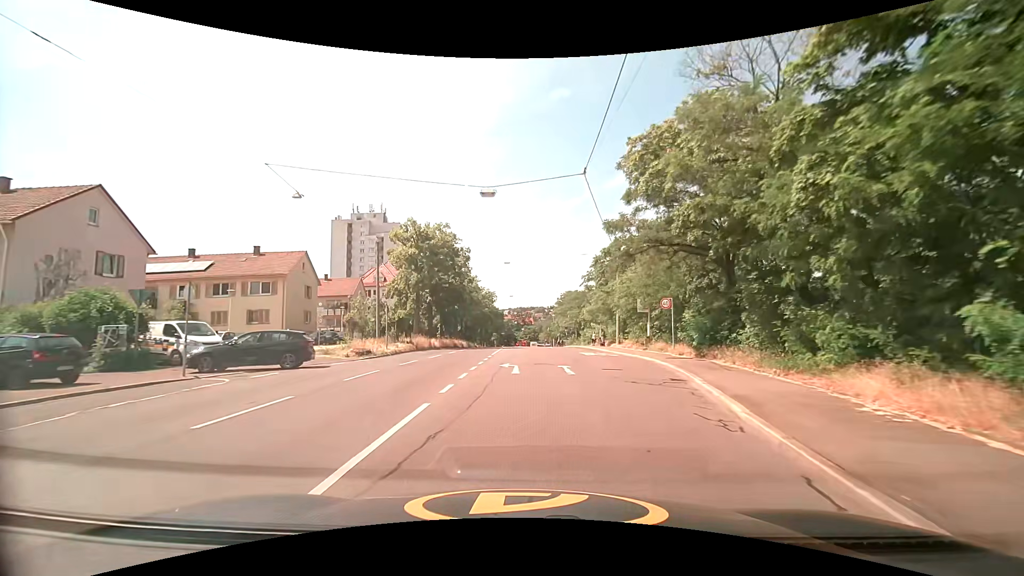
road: secondary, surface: asphalt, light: Day
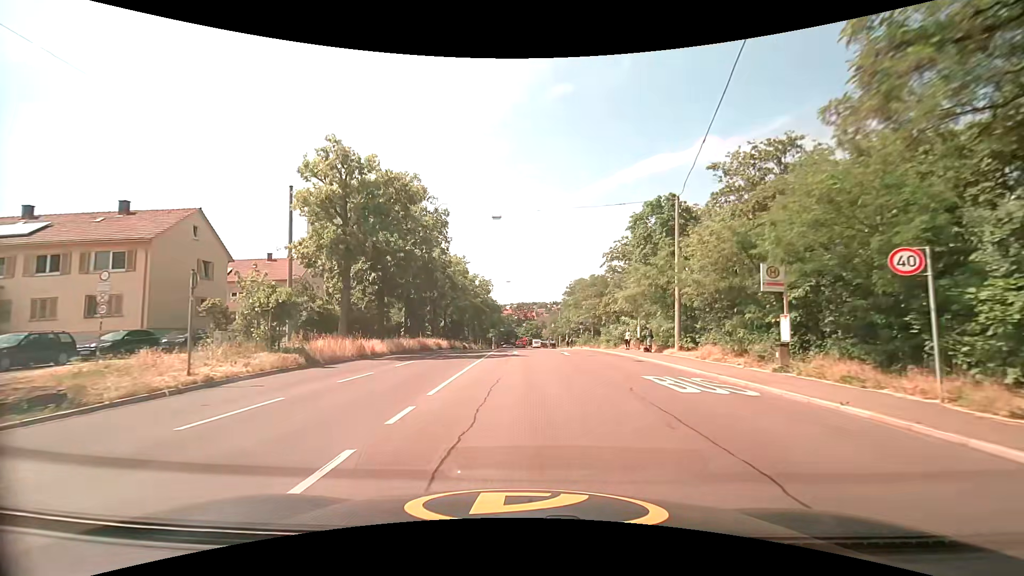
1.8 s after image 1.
(+0.1, +18.4) m; 0°
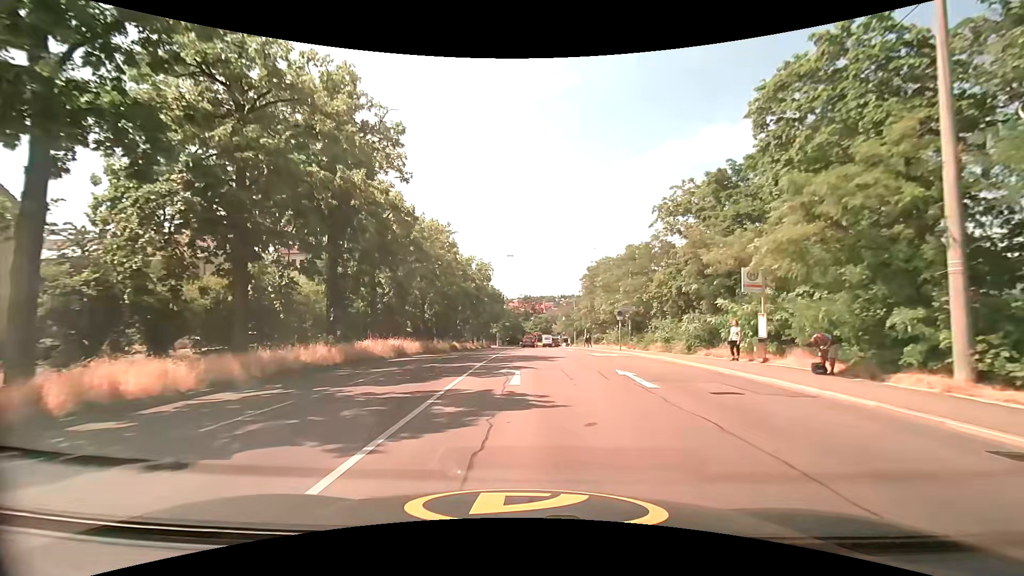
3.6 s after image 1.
(-0.1, +18.0) m; 0°
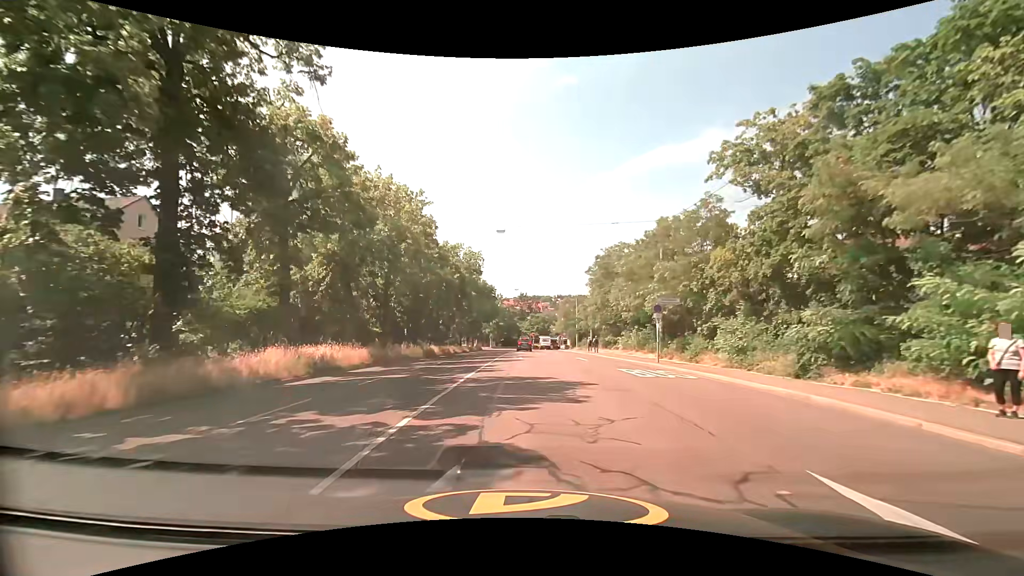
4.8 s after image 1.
(0.0, +11.1) m; 0°
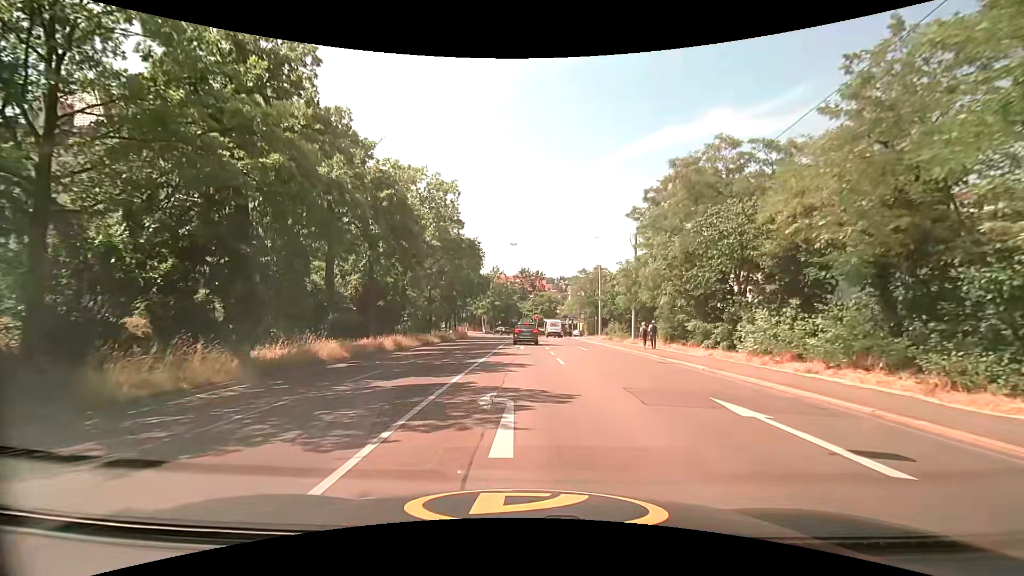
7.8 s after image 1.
(-0.1, +25.0) m; -1°
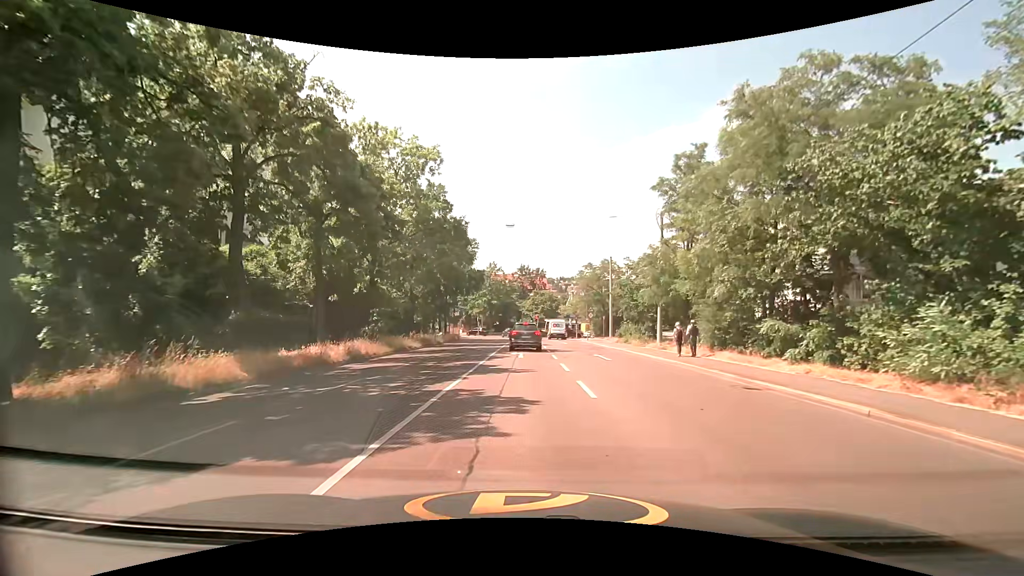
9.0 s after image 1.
(0.0, +7.9) m; +1°
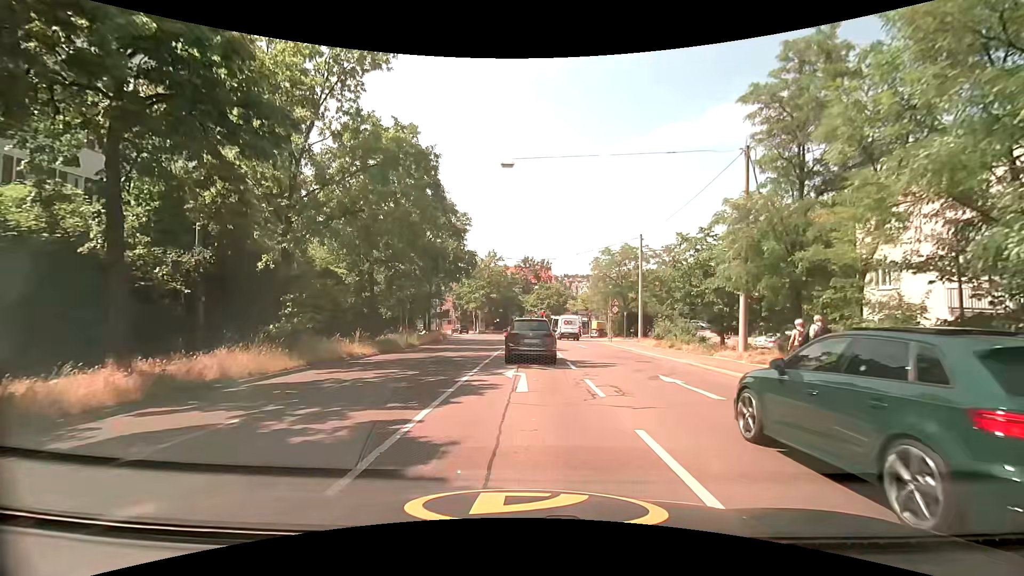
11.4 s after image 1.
(-0.1, +11.9) m; -1°
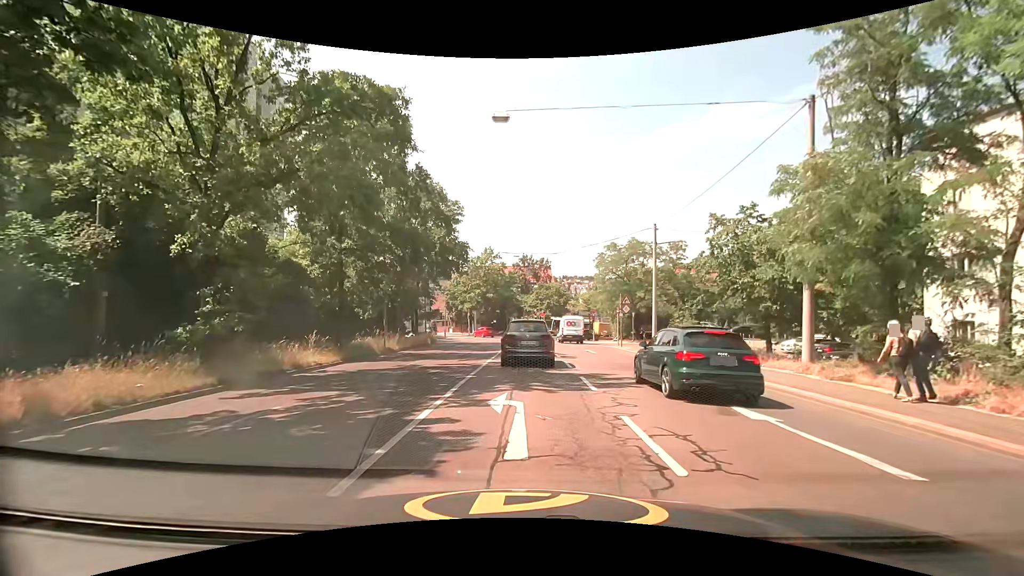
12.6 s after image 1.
(+0.1, +4.9) m; +1°
